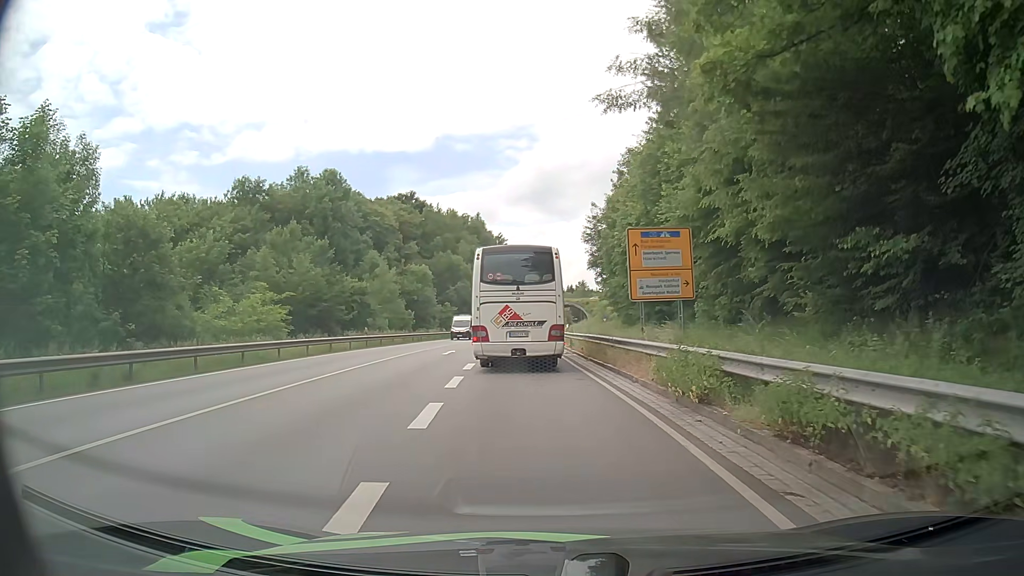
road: primary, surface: asphalt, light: Day
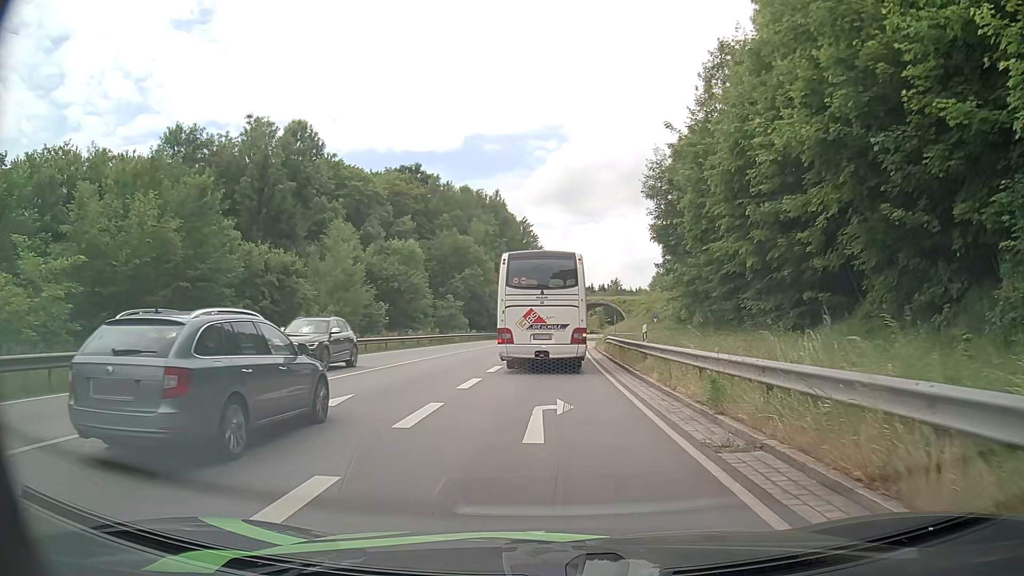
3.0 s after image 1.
(-1.1, +24.1) m; -3°
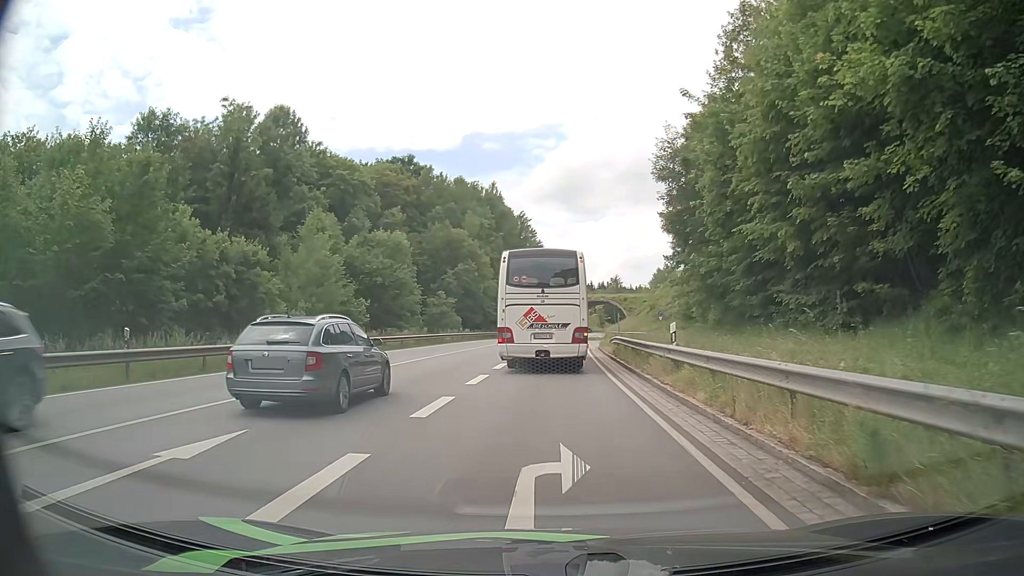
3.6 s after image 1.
(0.0, +4.9) m; 0°
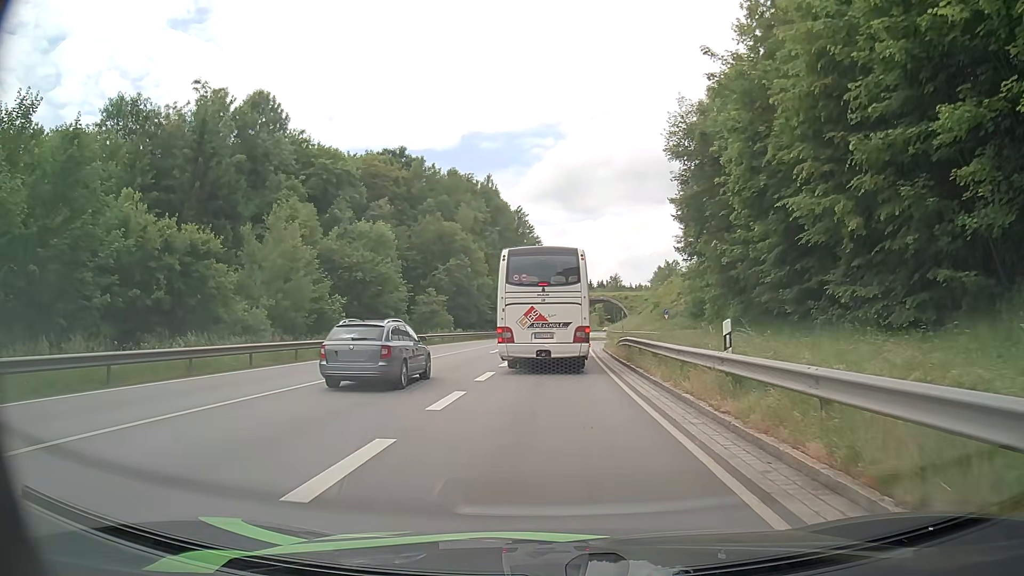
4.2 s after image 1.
(0.0, +4.9) m; 0°
(0, +10) (0, +20) (0, +30) (+1, +40) (+3, +50) (+9, +58) (+18, +62) (+28, +64) (+37, +67) (+46, +71) m
